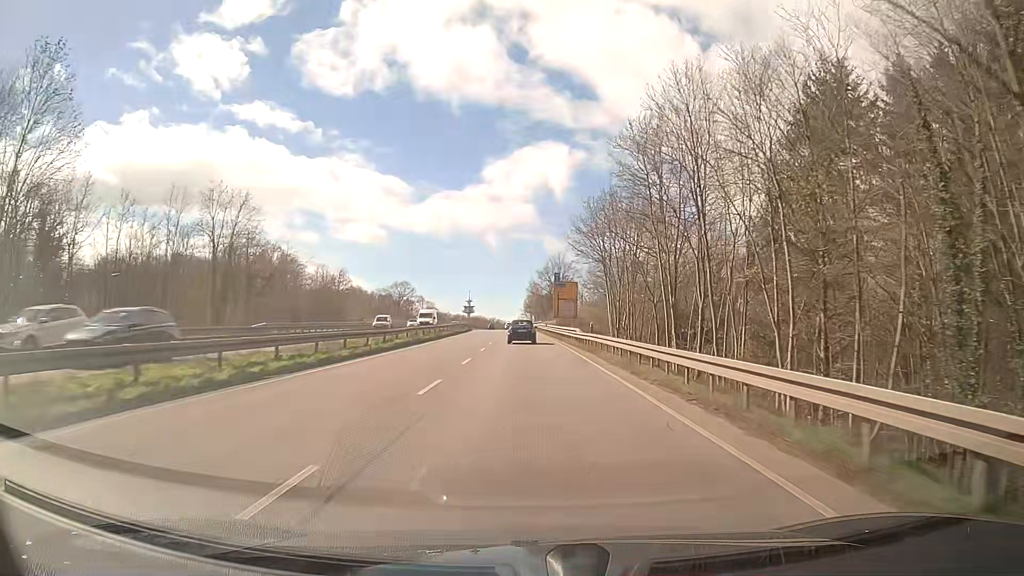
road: trunk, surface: asphalt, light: Day
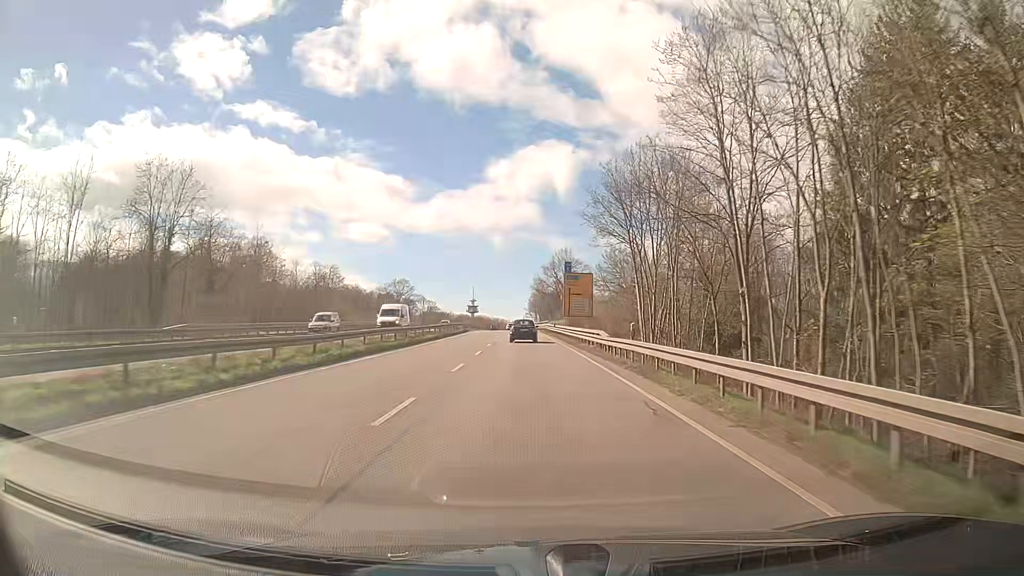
(0.0, +12.6) m; 0°
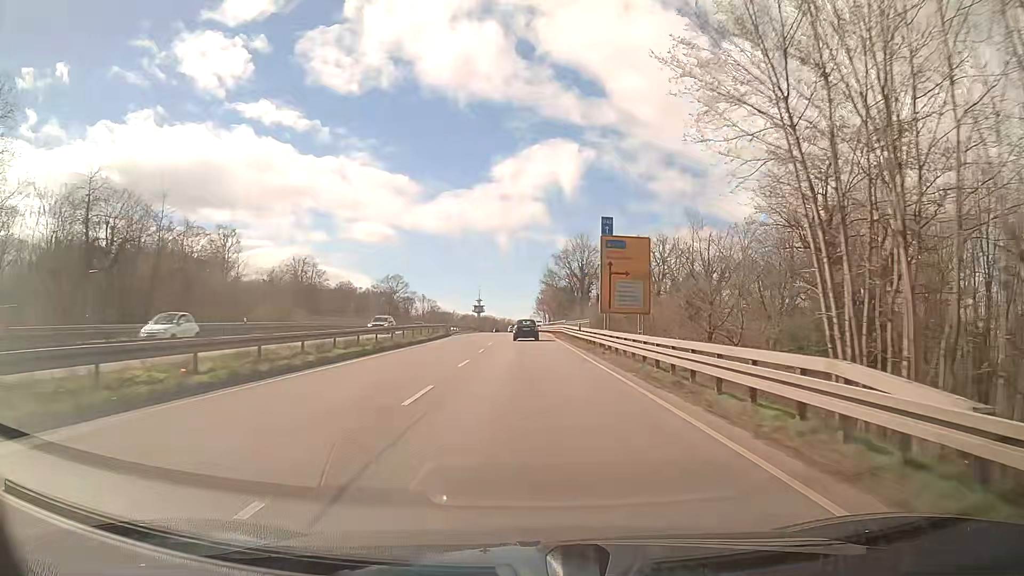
(-0.2, +25.2) m; -1°
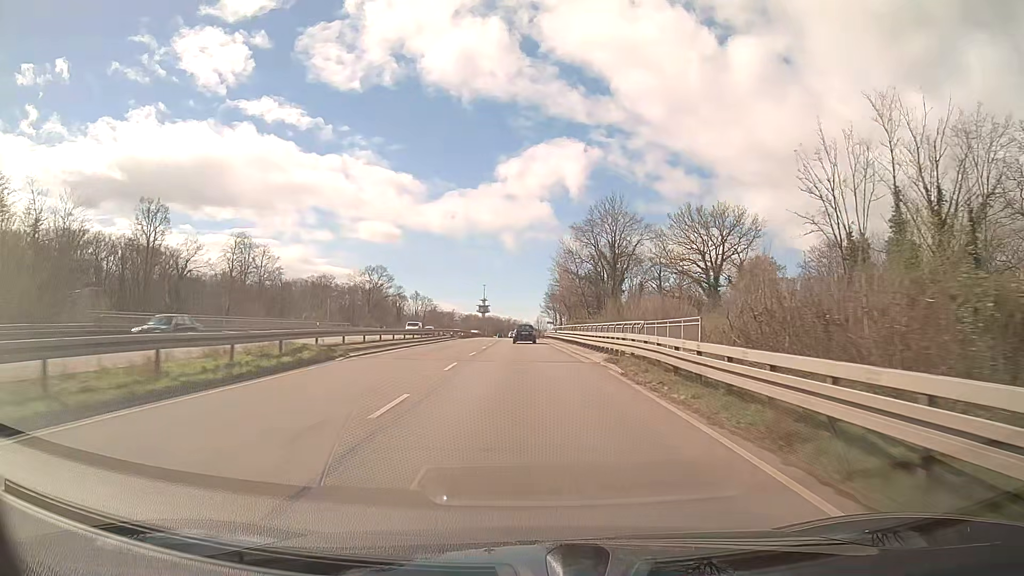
(-0.2, +37.6) m; -1°
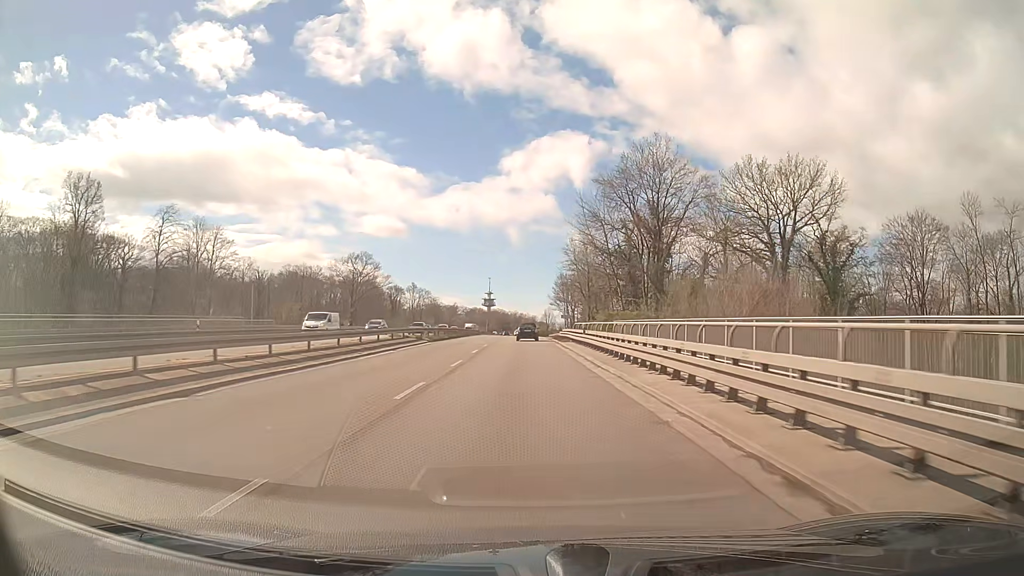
(-0.2, +24.9) m; -1°
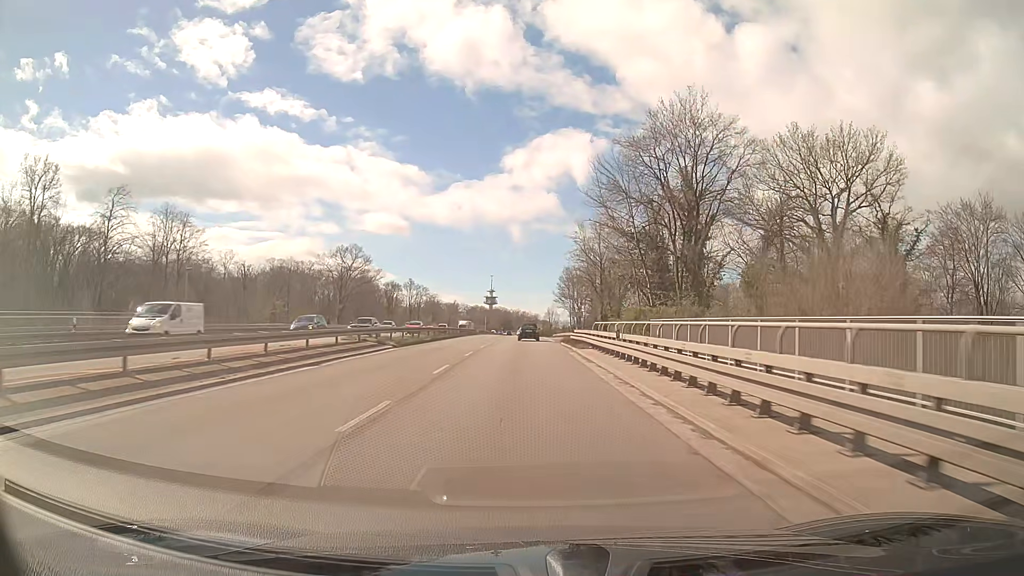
(0.0, +12.4) m; 0°
(0, +10) (0, +20) (0, +30) (0, +40) (0, +50) (+1, +60) (+1, +70) (+1, +80) (+2, +90) (+2, +100) m
